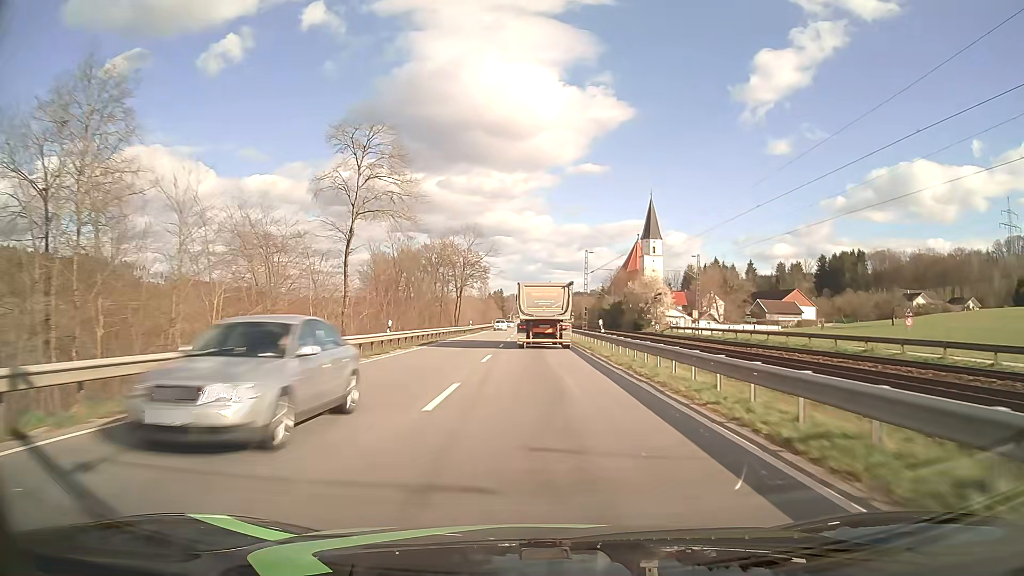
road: primary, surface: asphalt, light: Day
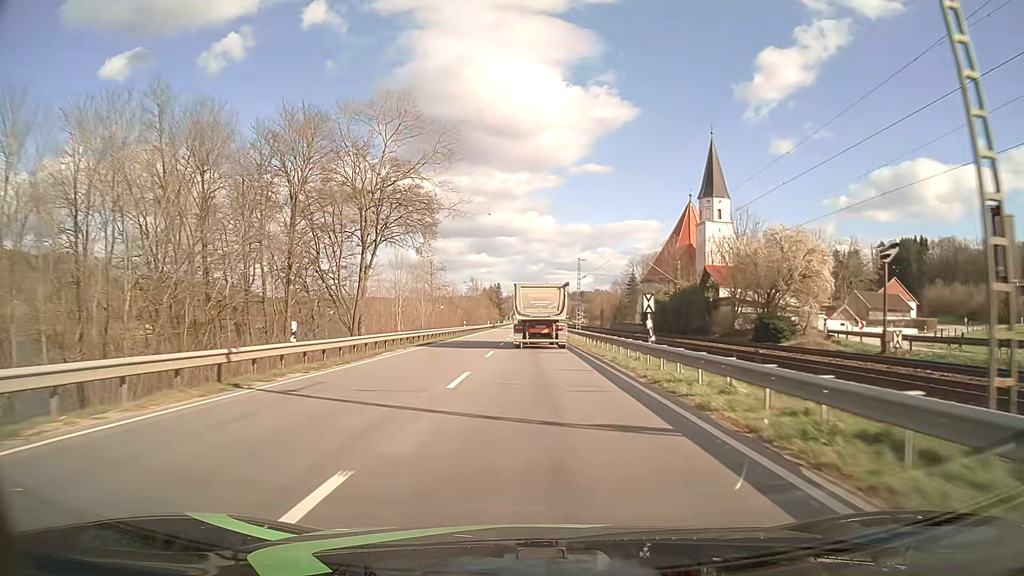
(-0.1, +56.8) m; 0°
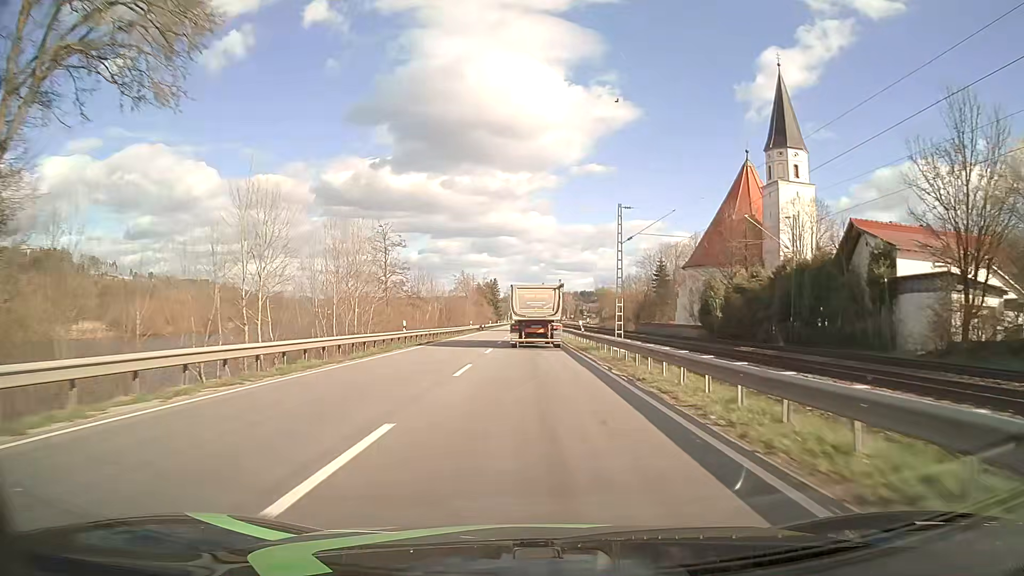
(0.0, +33.5) m; 0°
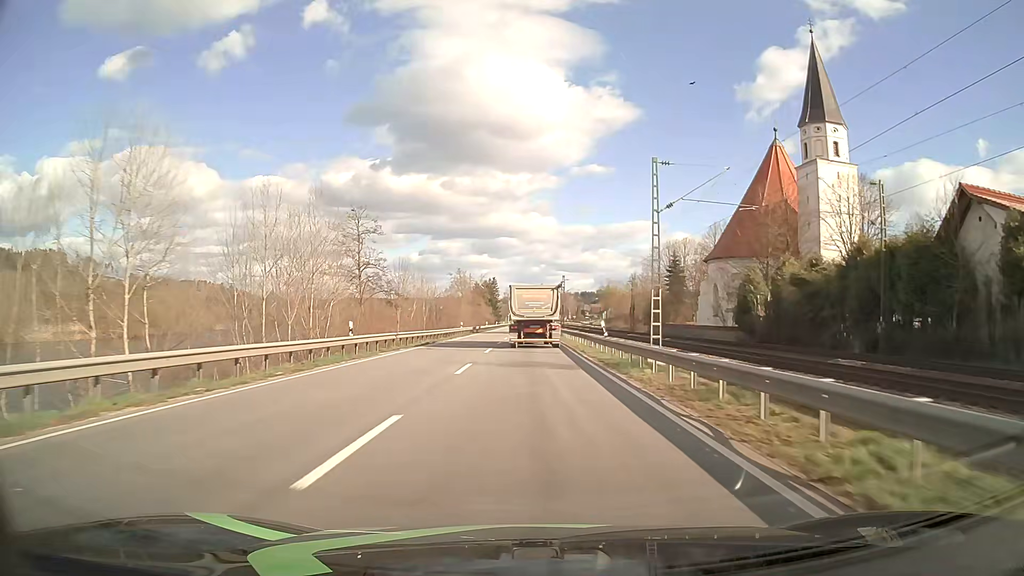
(0.0, +11.3) m; 0°
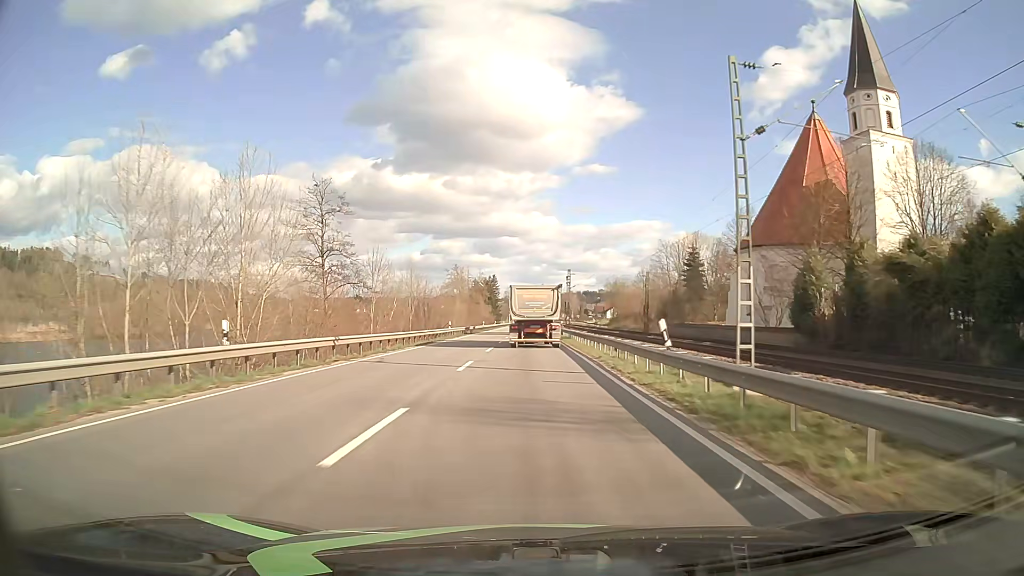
(0.0, +11.3) m; 0°
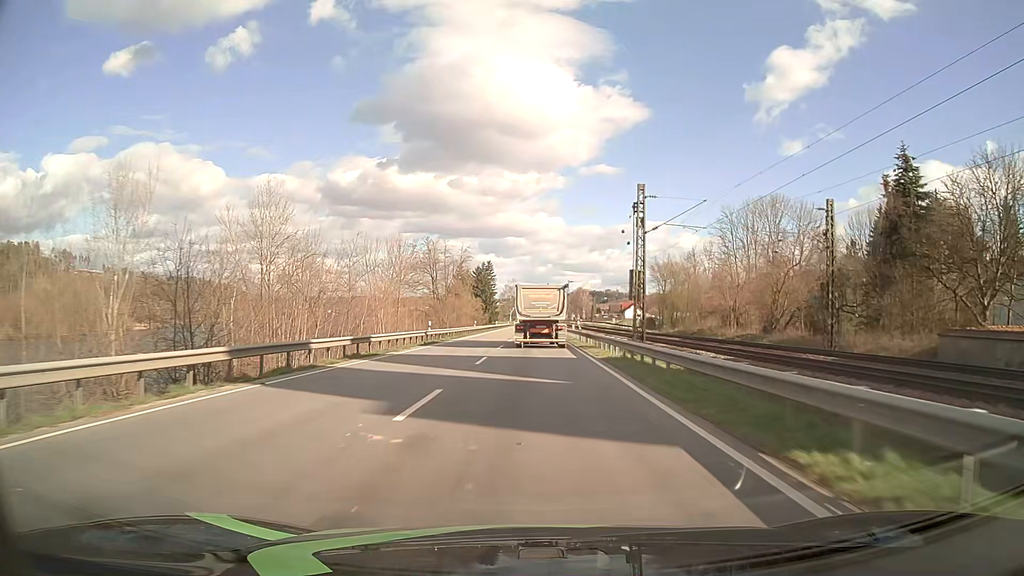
(-0.5, +57.8) m; 0°
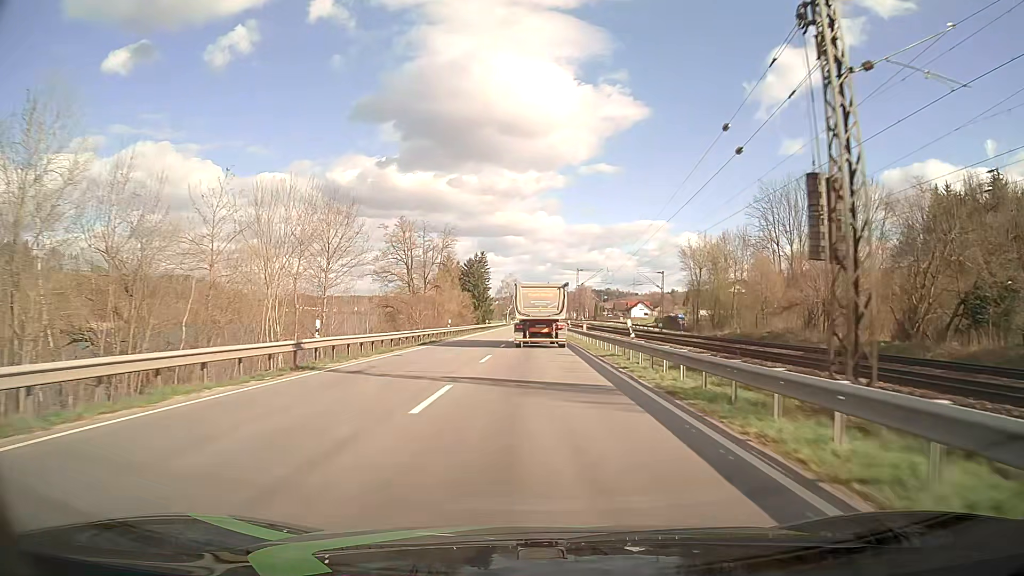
(0.0, +23.6) m; 0°
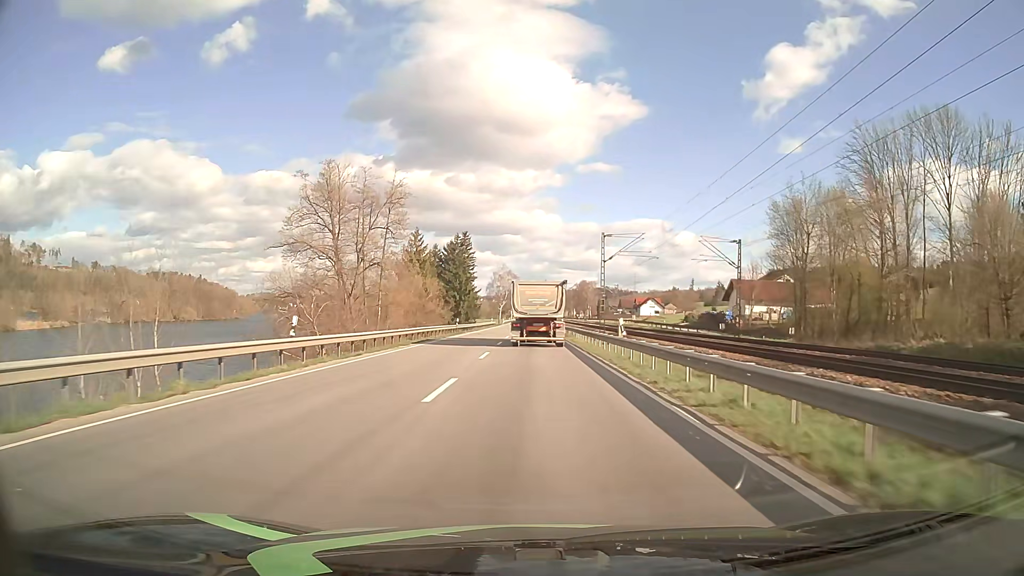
(+0.1, +35.0) m; 0°
(0, +10) (0, +20) (0, +30) (0, +40) (0, +50) (0, +60) (0, +70) (0, +80) (0, +90) (0, +100) m
